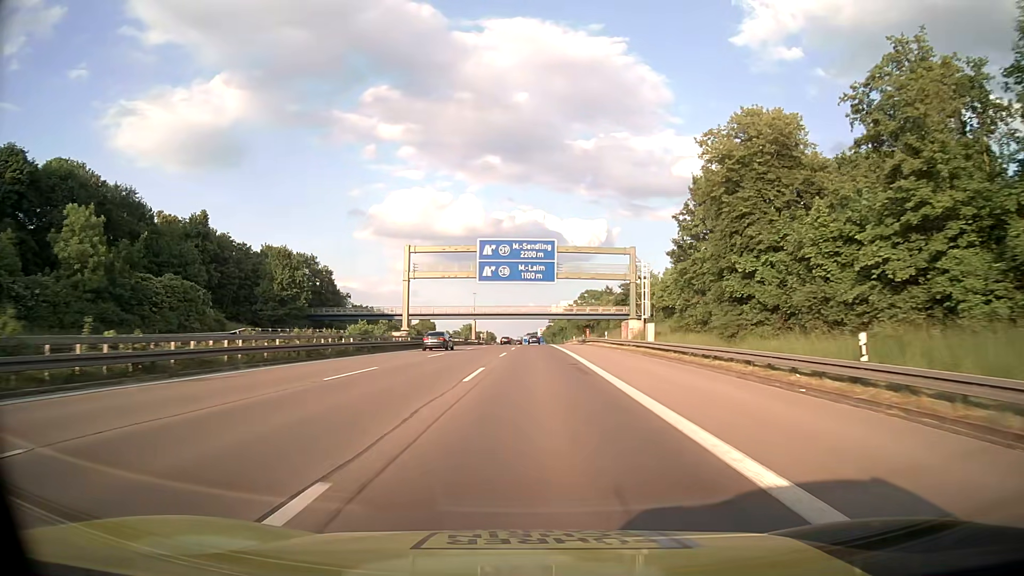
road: motorway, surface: asphalt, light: Day
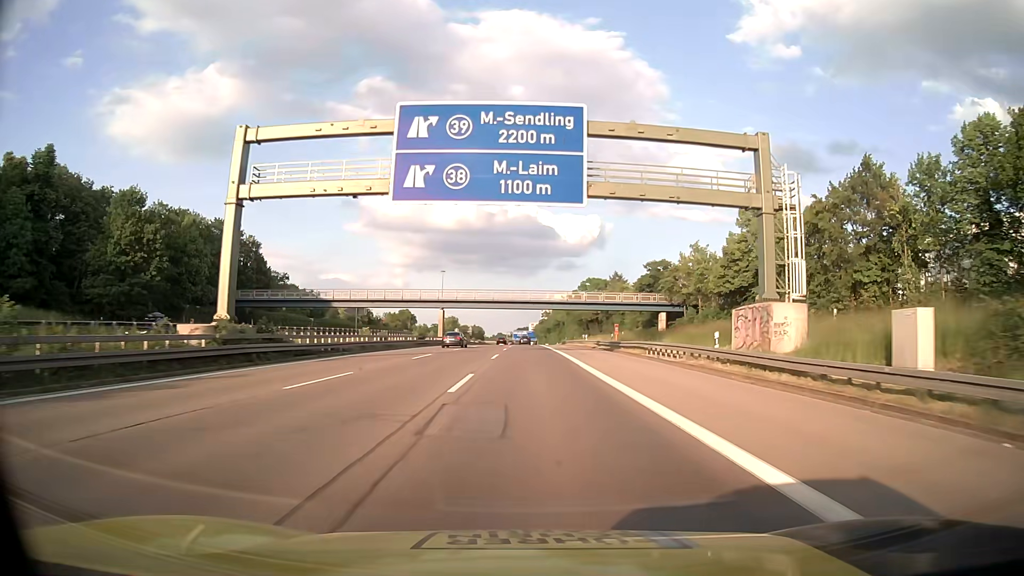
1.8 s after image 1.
(+0.1, +39.2) m; +1°
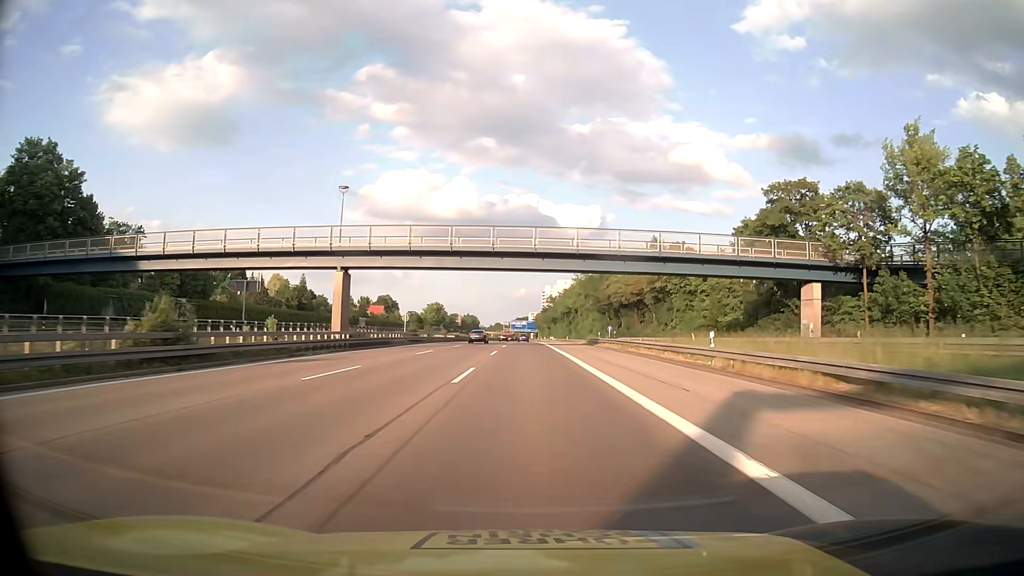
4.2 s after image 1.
(0.0, +52.7) m; 0°
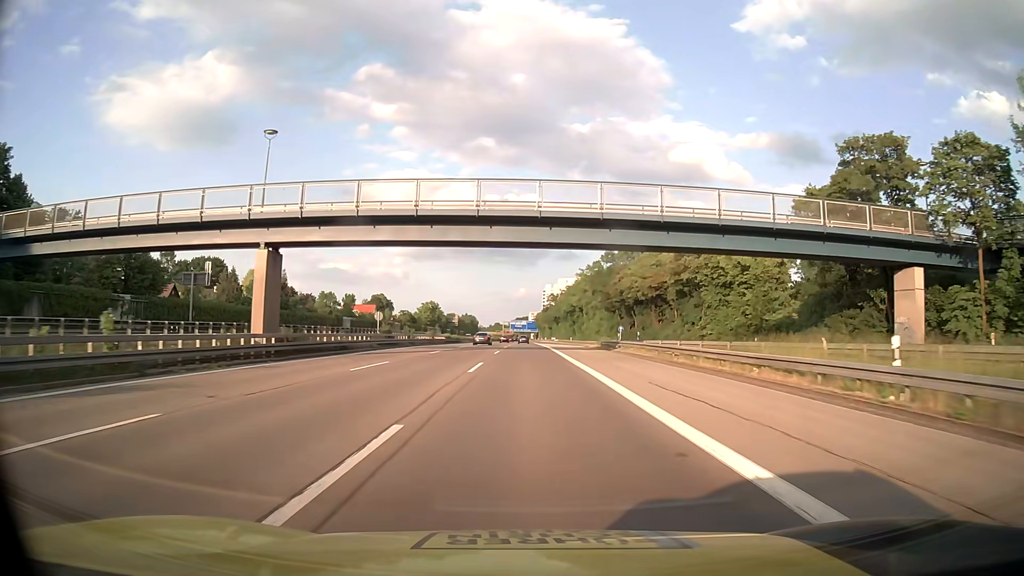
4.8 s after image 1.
(0.0, +13.2) m; 0°
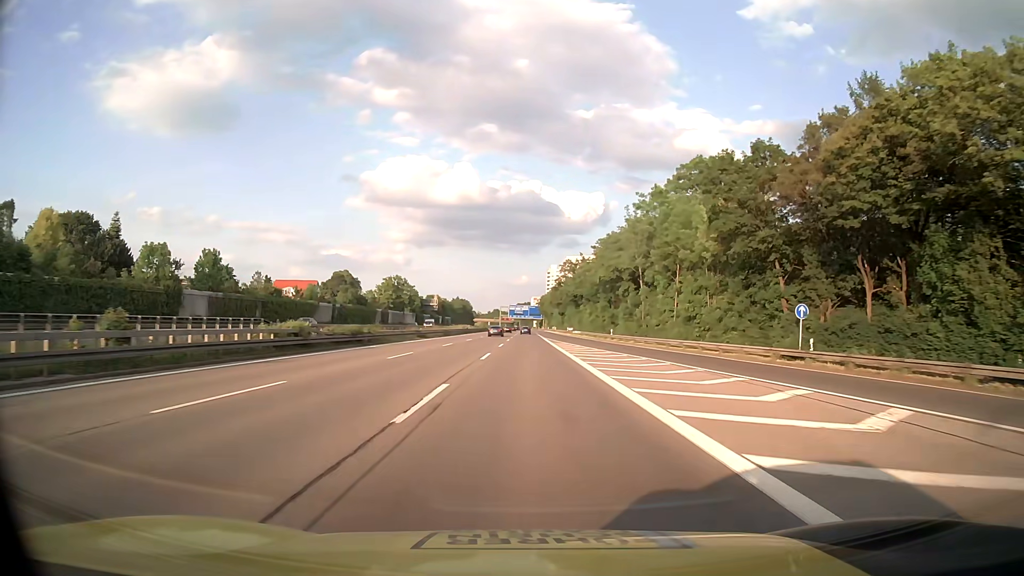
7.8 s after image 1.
(-0.1, +66.5) m; 0°
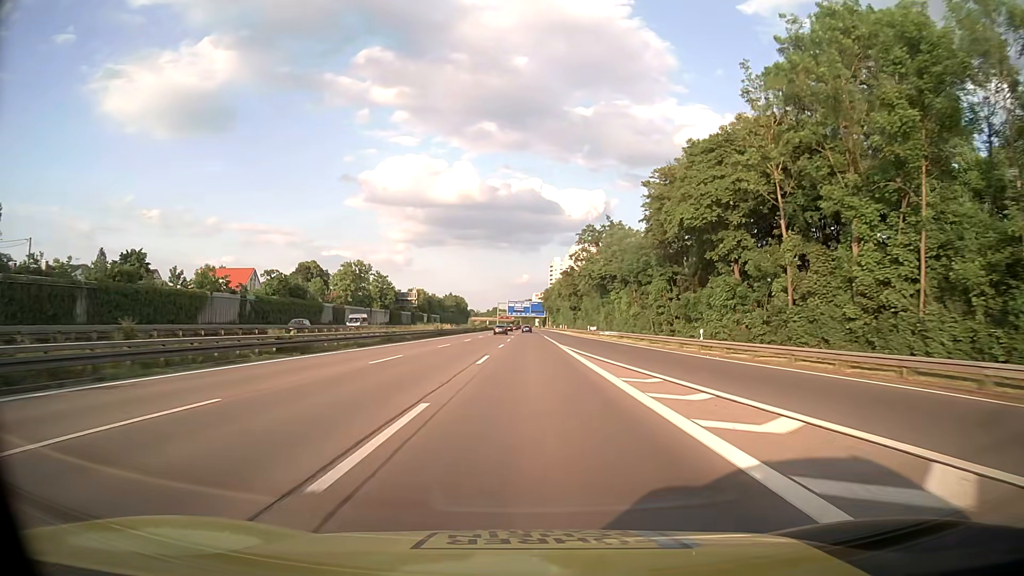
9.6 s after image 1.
(0.0, +40.0) m; 0°
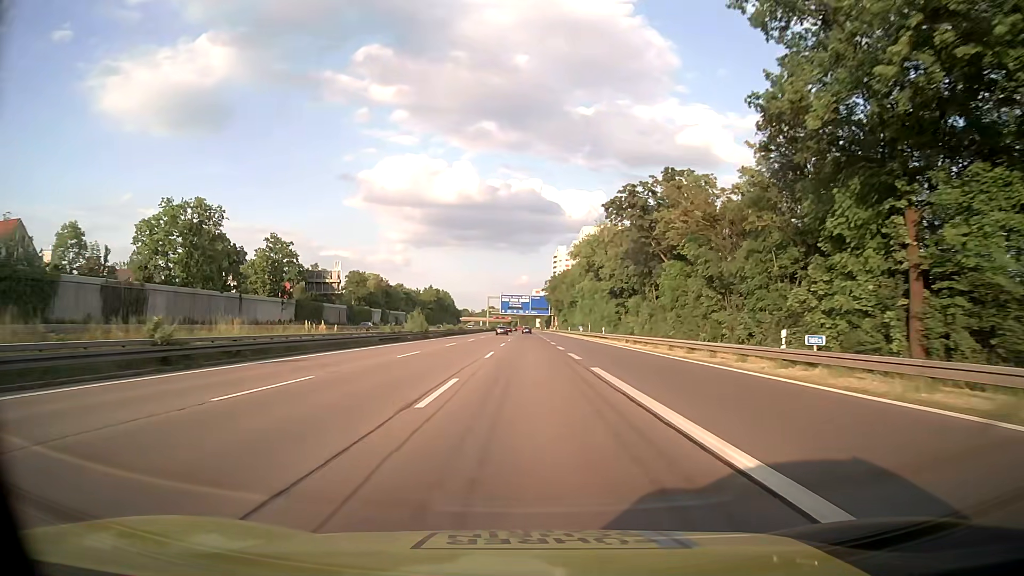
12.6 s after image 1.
(+0.2, +66.6) m; 0°
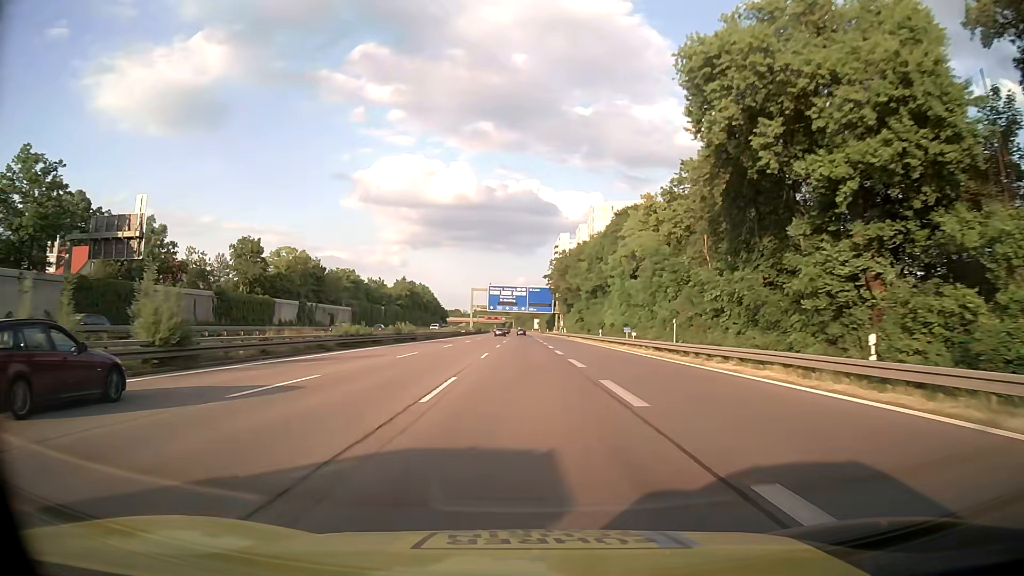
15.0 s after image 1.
(-0.1, +52.9) m; 0°
(0, +10) (0, +20) (0, +30) (0, +40) (0, +50) (0, +60) (0, +70) (0, +80) (0, +90) (0, +100) m
